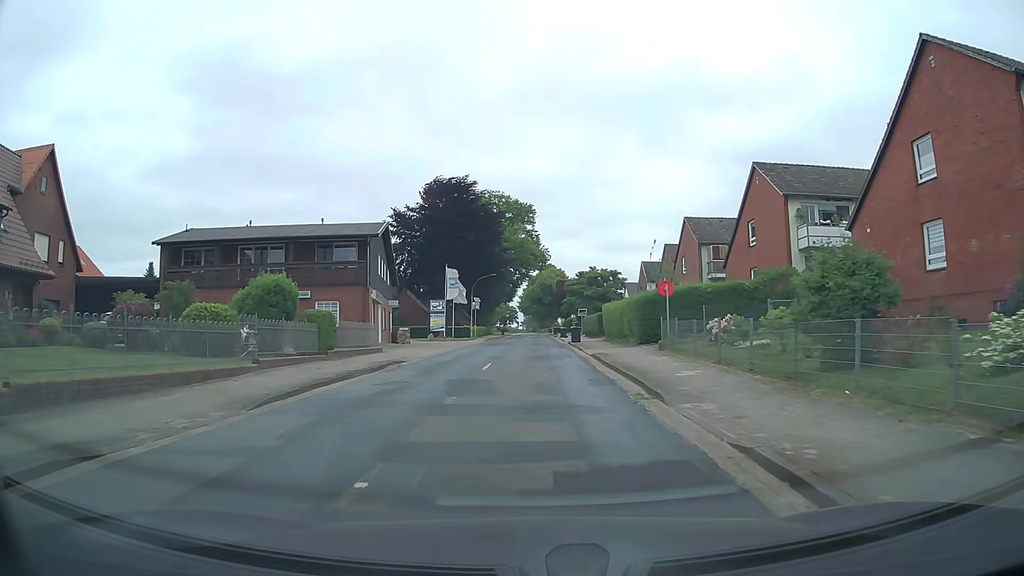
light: Day
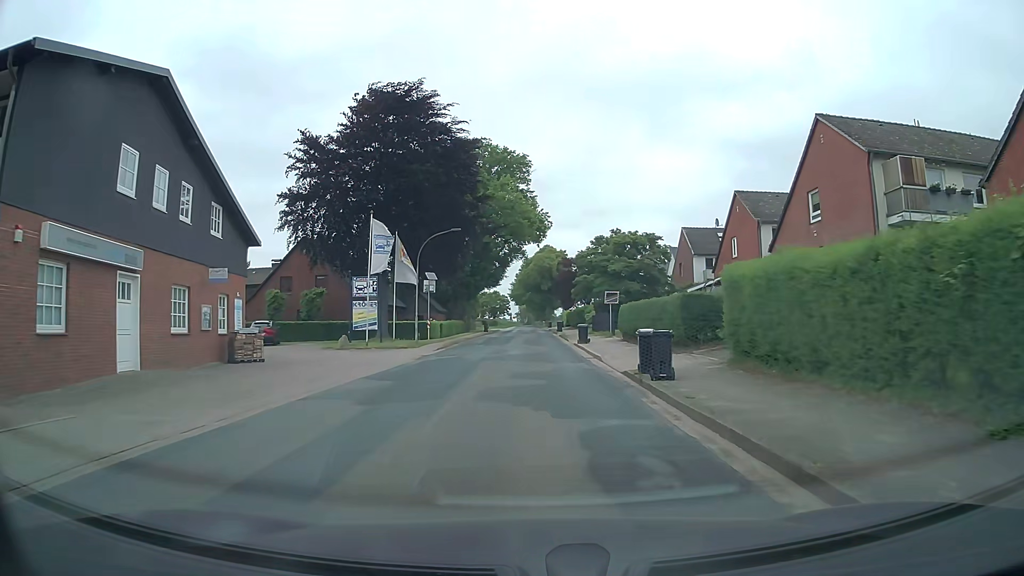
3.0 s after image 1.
(+0.1, +28.5) m; 0°
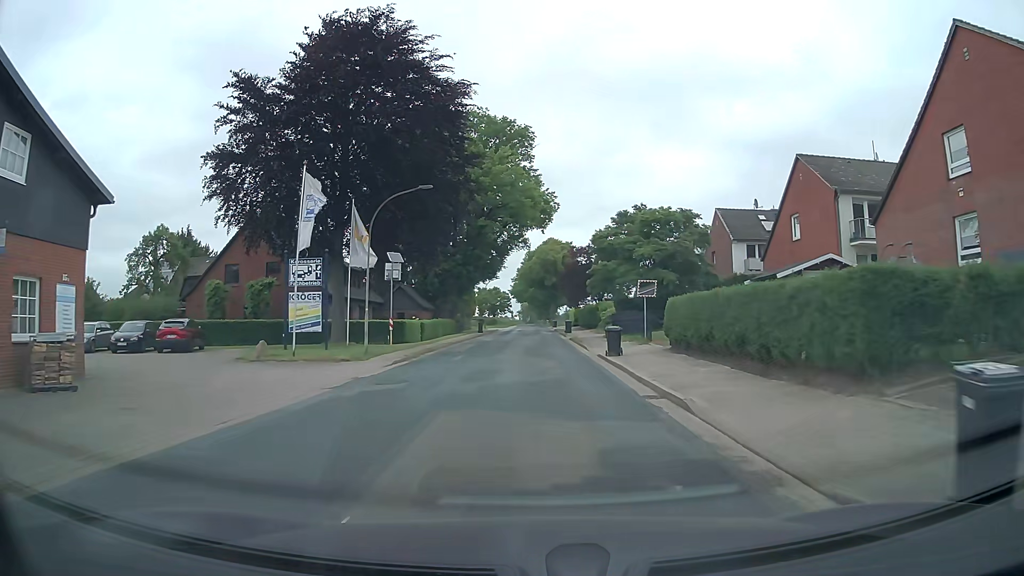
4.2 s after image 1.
(0.0, +11.4) m; 0°
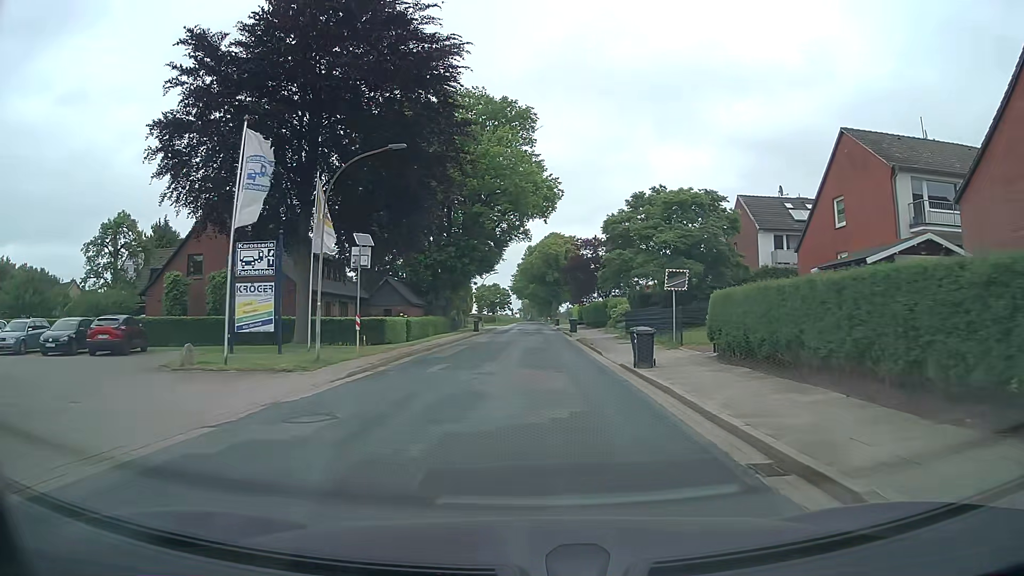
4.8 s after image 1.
(0.0, +5.7) m; 0°
